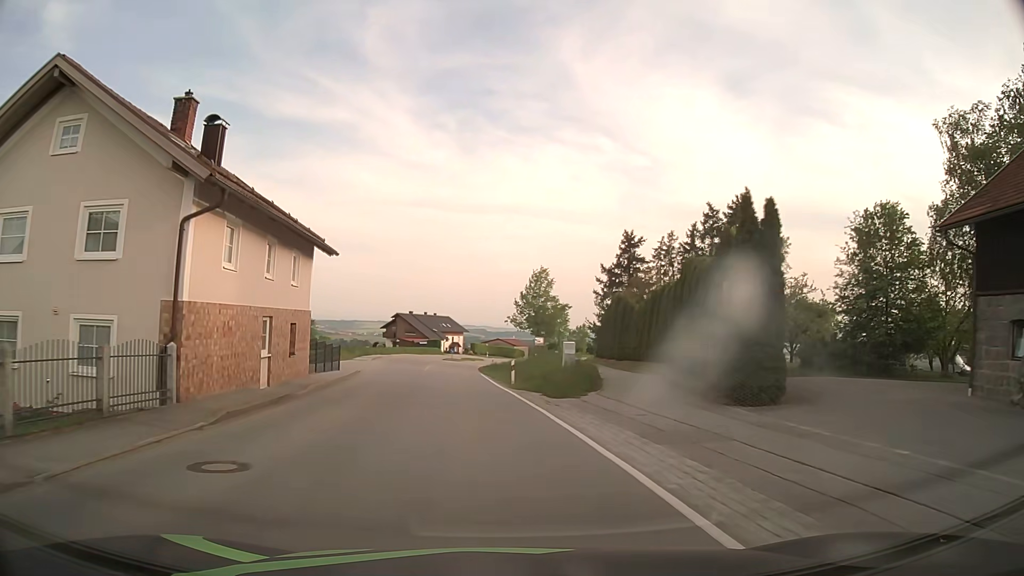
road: secondary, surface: asphalt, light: Day
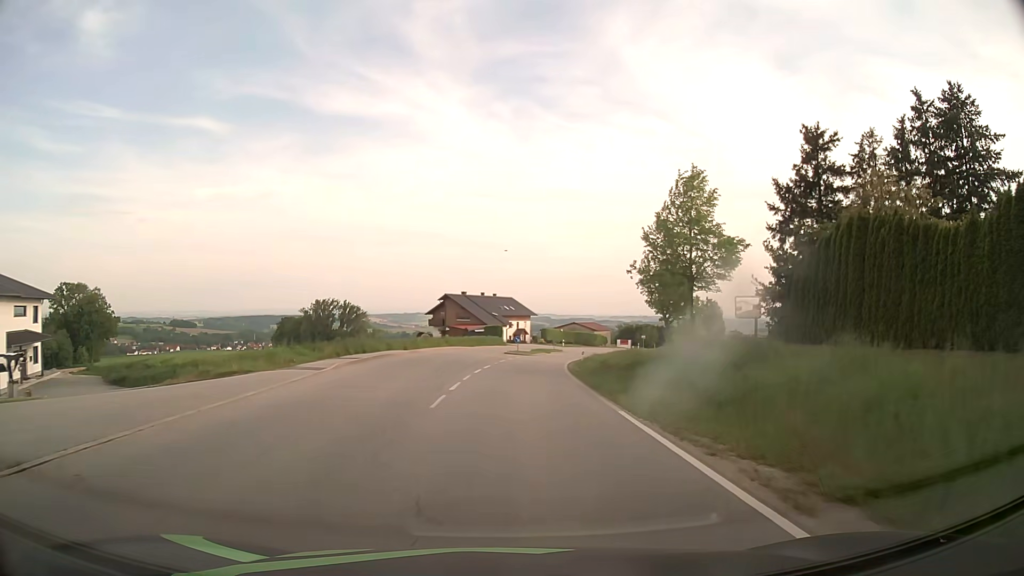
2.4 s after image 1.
(-2.5, +30.9) m; -6°
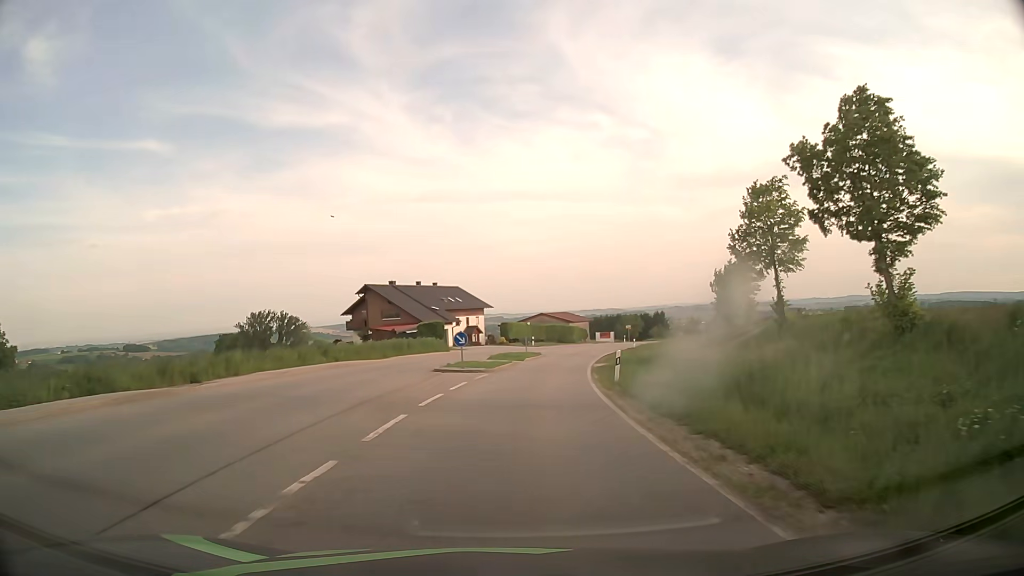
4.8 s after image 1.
(+0.7, +31.0) m; +4°
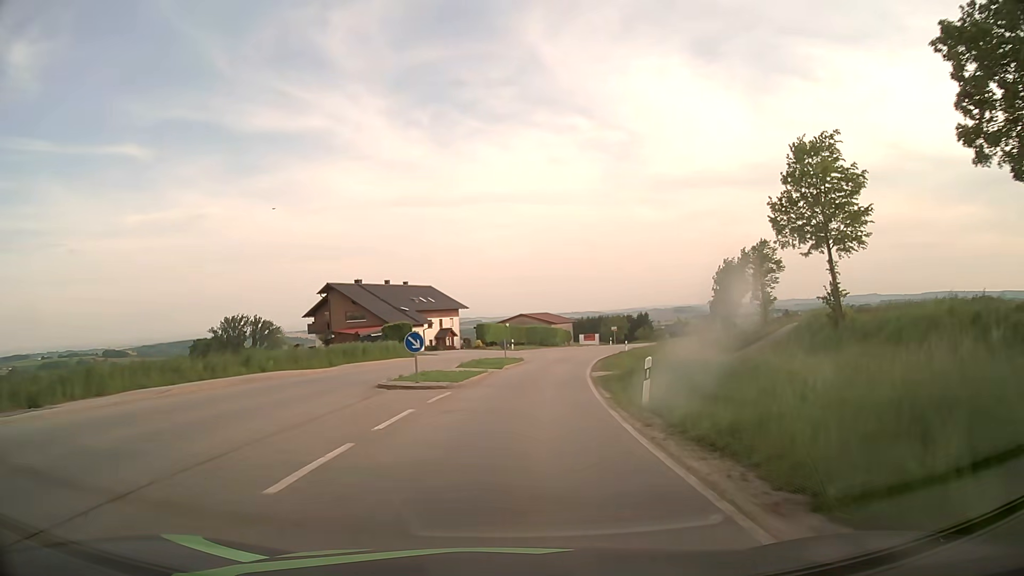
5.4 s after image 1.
(+0.1, +7.7) m; +2°
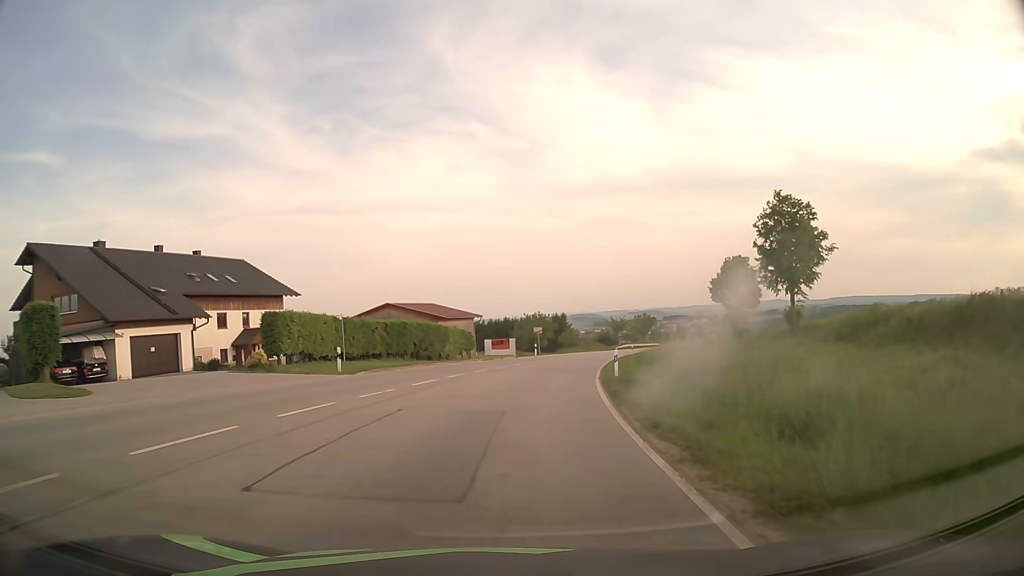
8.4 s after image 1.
(+3.0, +37.9) m; +9°
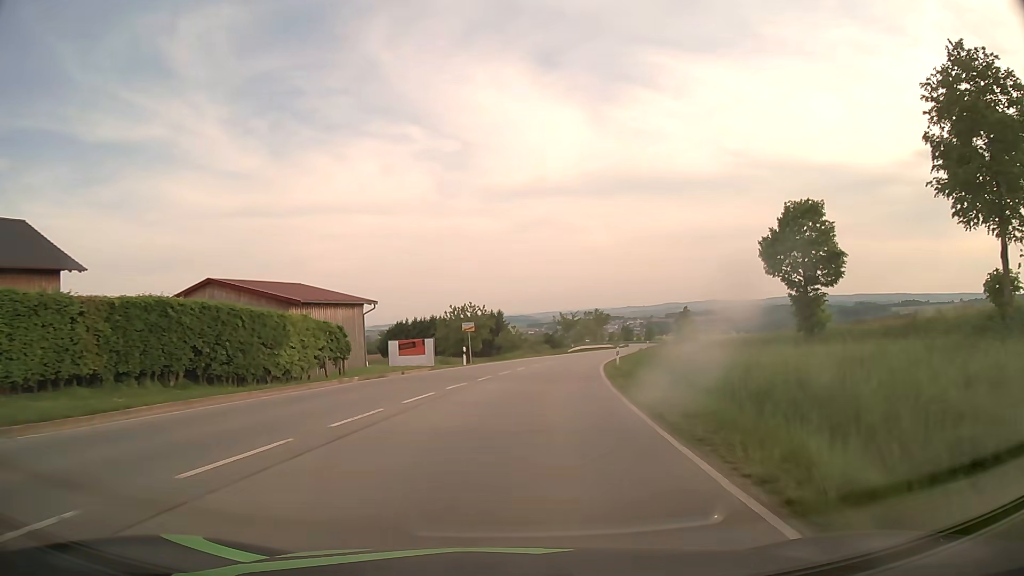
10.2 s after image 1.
(+1.1, +22.8) m; +6°
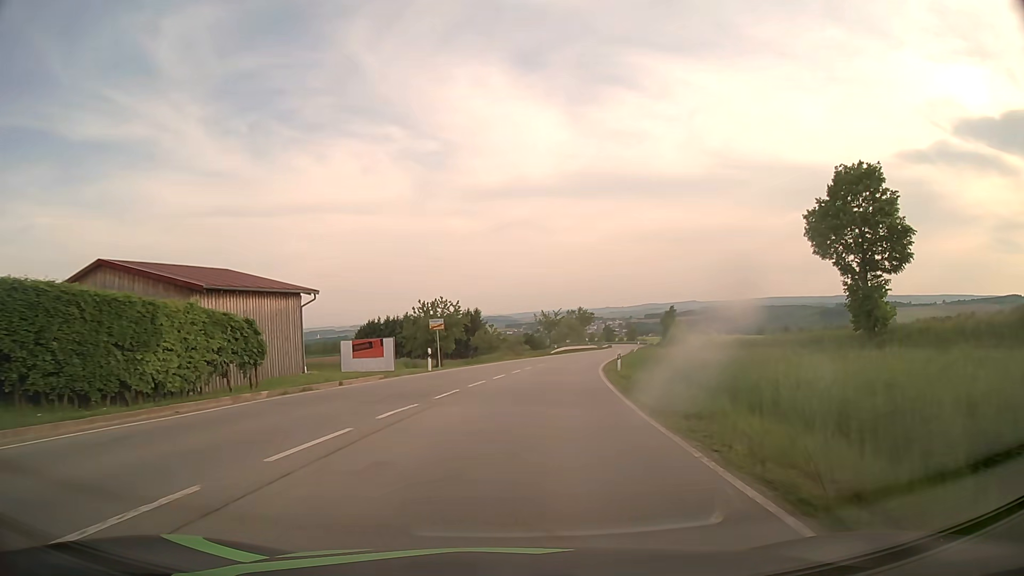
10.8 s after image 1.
(+0.1, +7.6) m; +1°
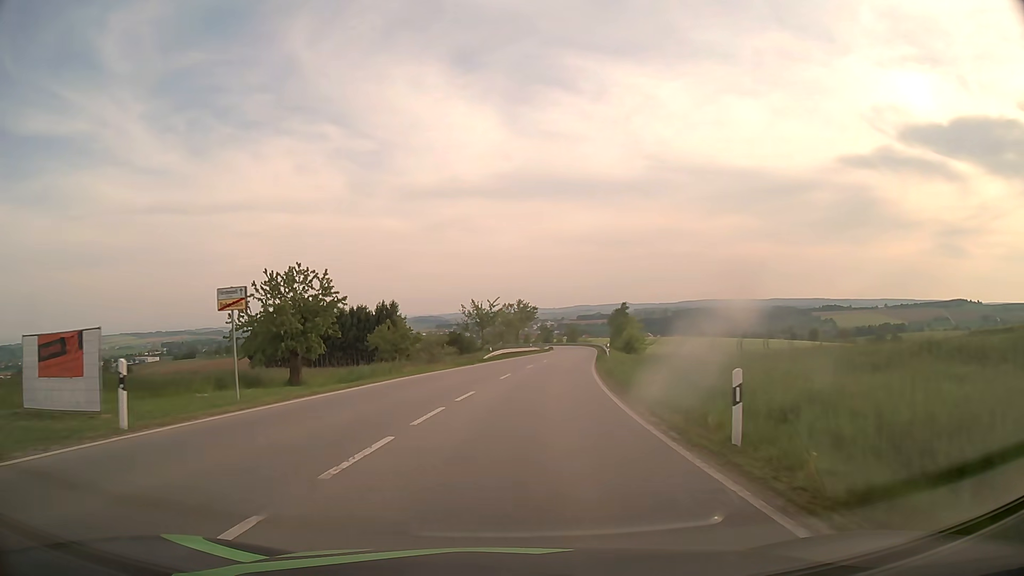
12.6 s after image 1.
(+1.2, +23.0) m; +6°
